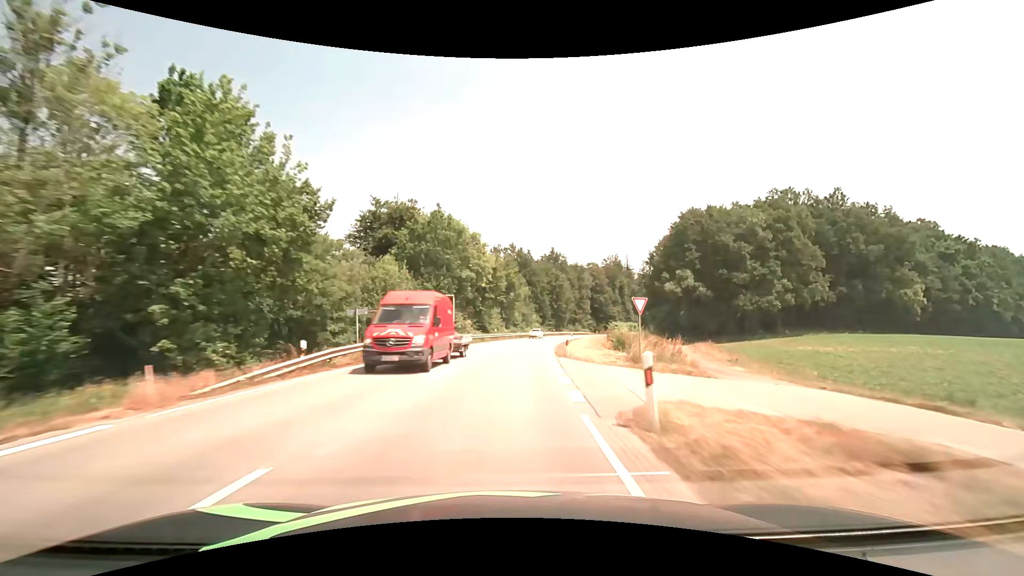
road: secondary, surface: asphalt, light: Day
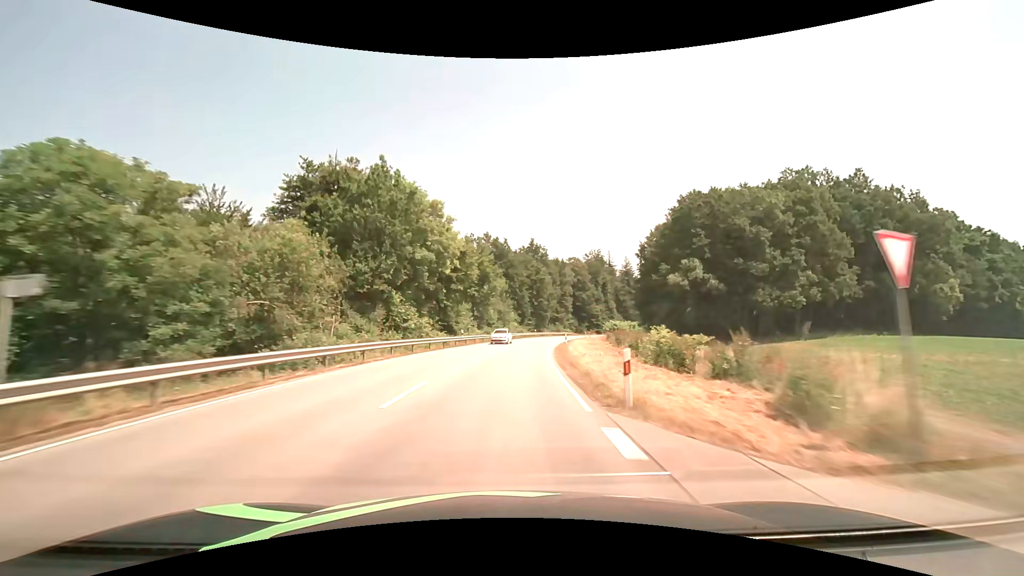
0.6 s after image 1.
(+0.4, +15.9) m; +3°
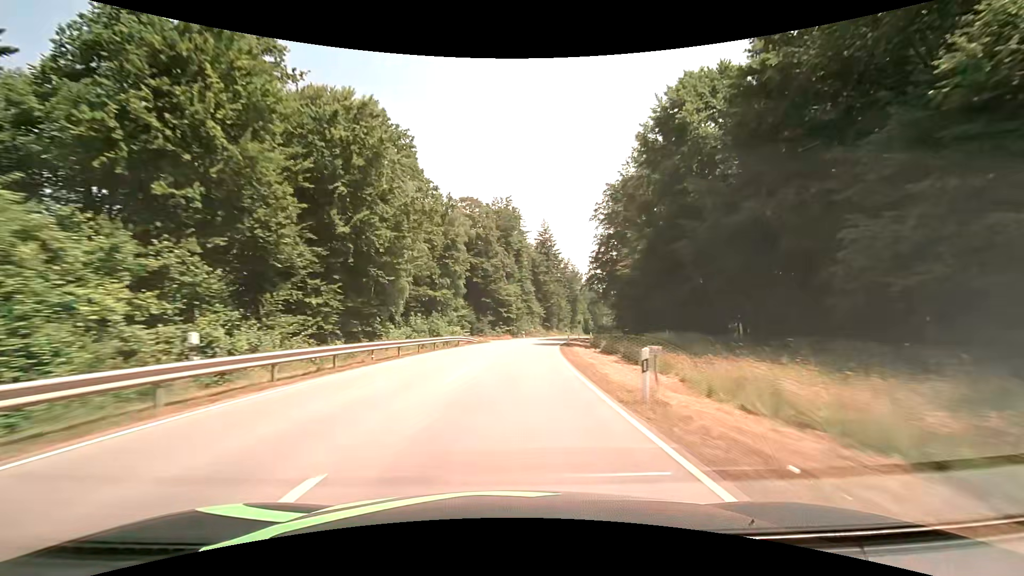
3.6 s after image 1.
(+9.2, +78.7) m; +13°
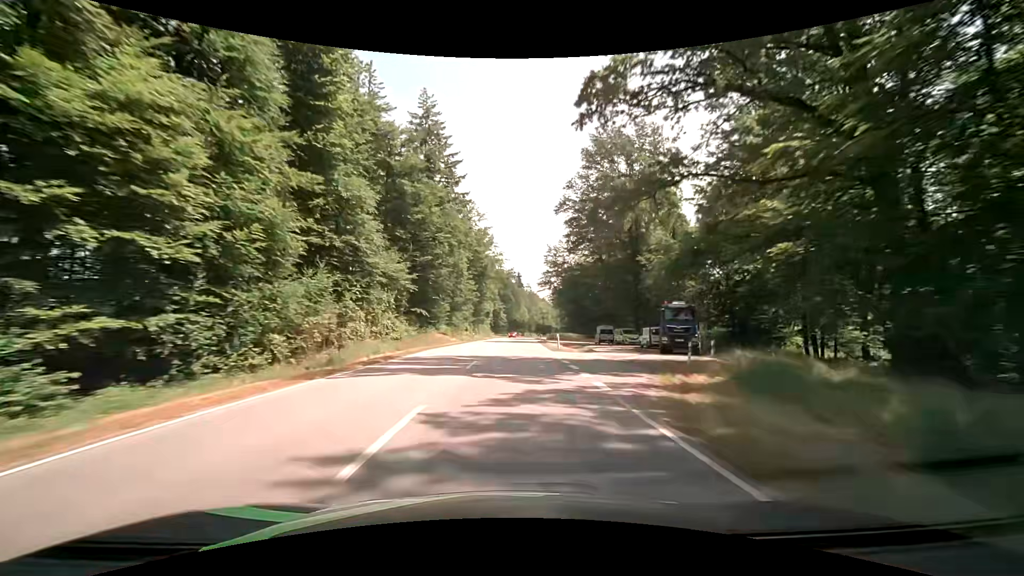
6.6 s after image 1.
(+8.8, +78.8) m; +12°
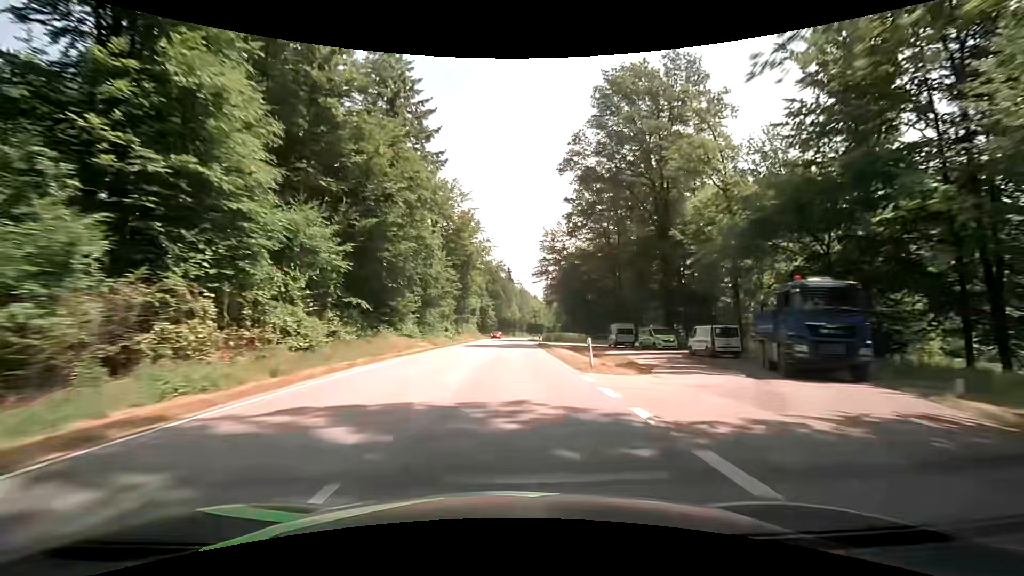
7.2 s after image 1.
(+0.2, +15.9) m; +1°
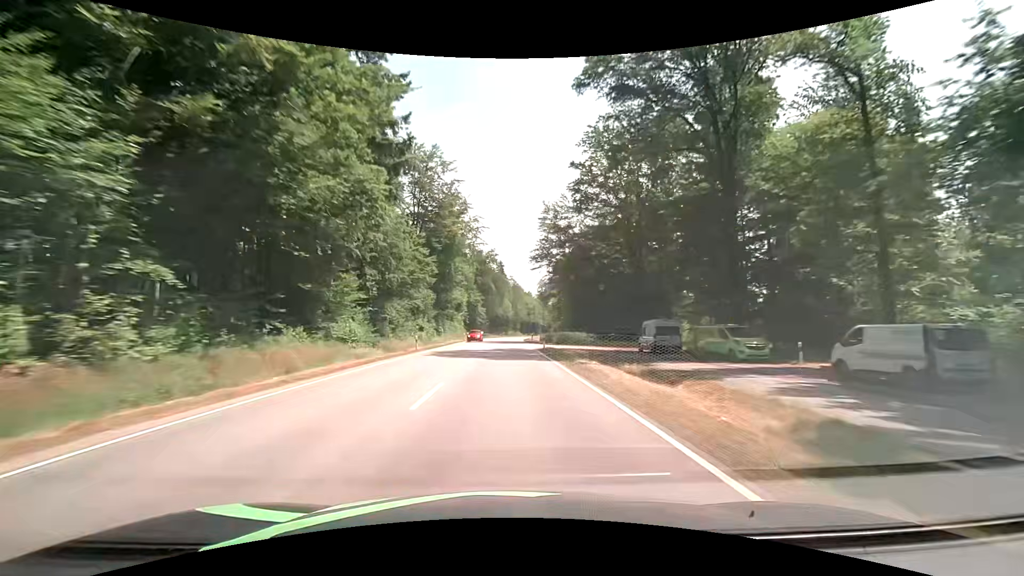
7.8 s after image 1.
(+0.1, +15.9) m; +1°
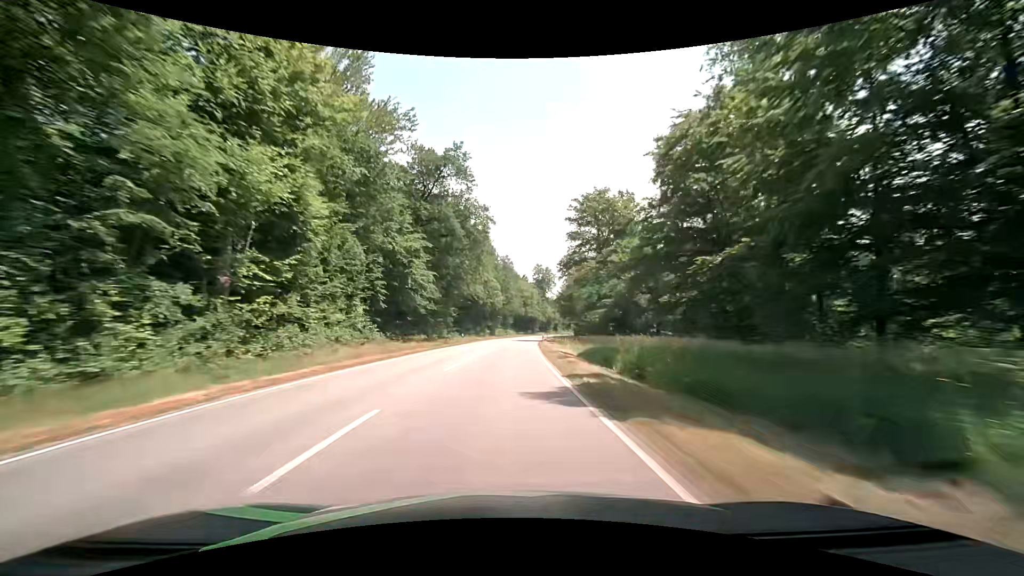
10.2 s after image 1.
(+0.8, +63.7) m; +1°
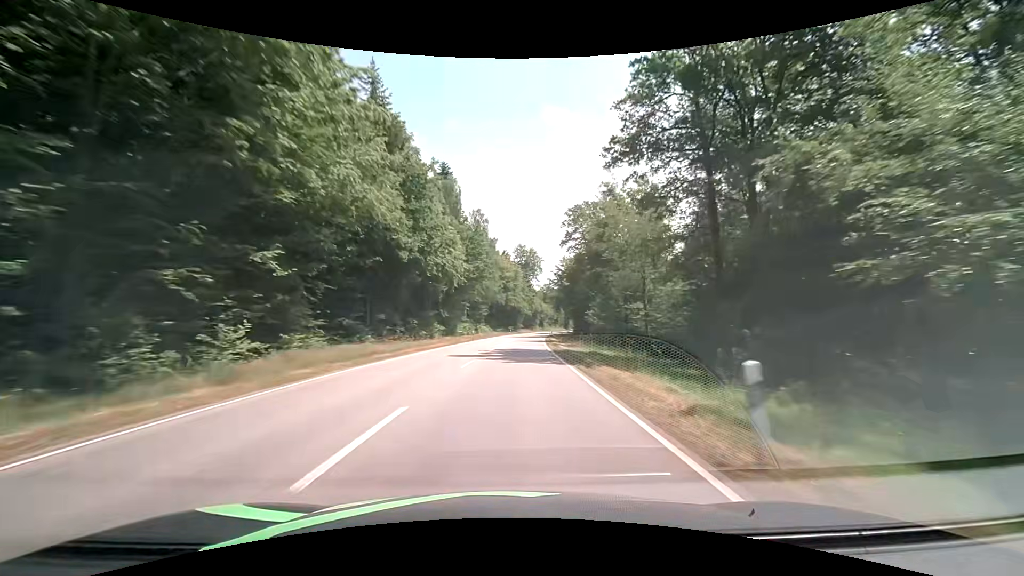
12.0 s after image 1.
(+1.1, +47.7) m; +2°
(0, +10) (0, +20) (+1, +30) (+1, +40) (+2, +50) (+3, +60) (+4, +70) (+5, +80) (+6, +90) (+7, +100) m
